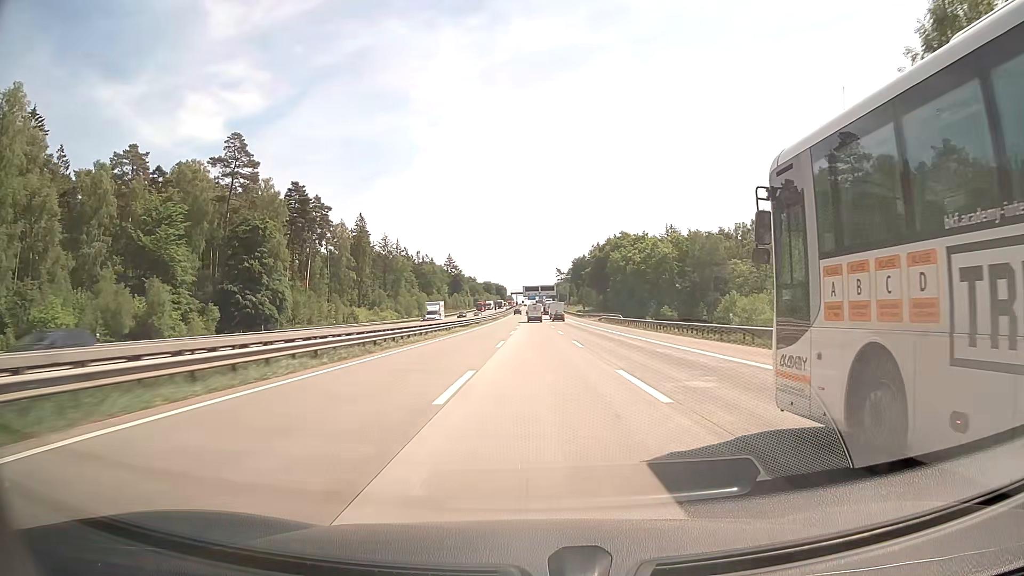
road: motorway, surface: concrete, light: Day
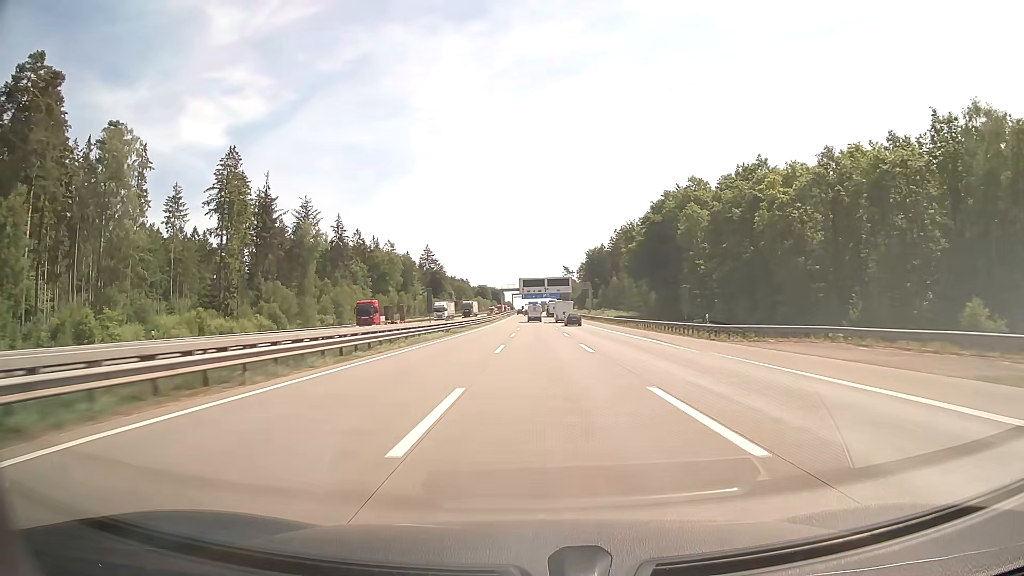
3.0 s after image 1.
(-0.1, +94.0) m; 0°
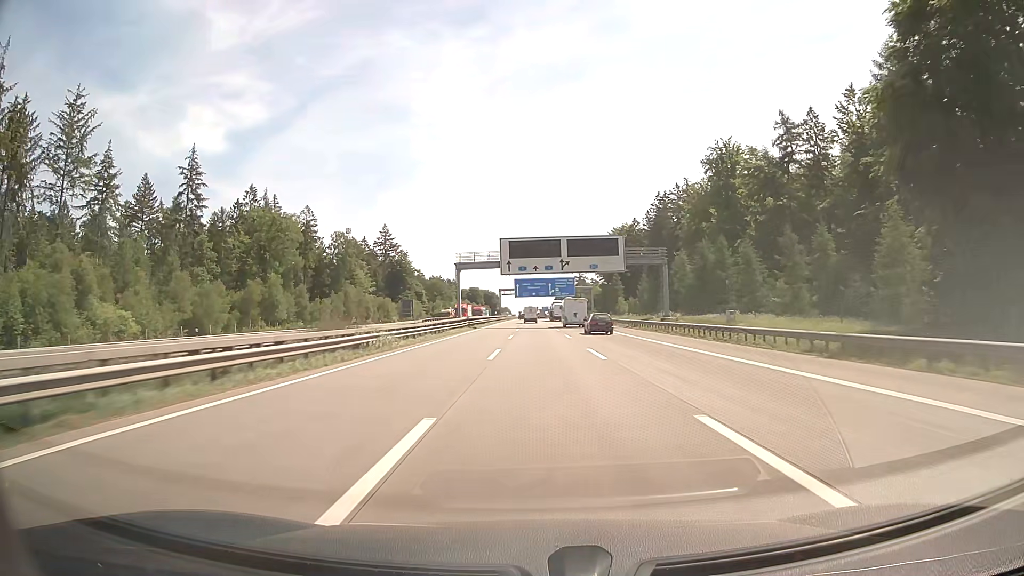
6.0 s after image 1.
(+0.1, +94.0) m; 0°
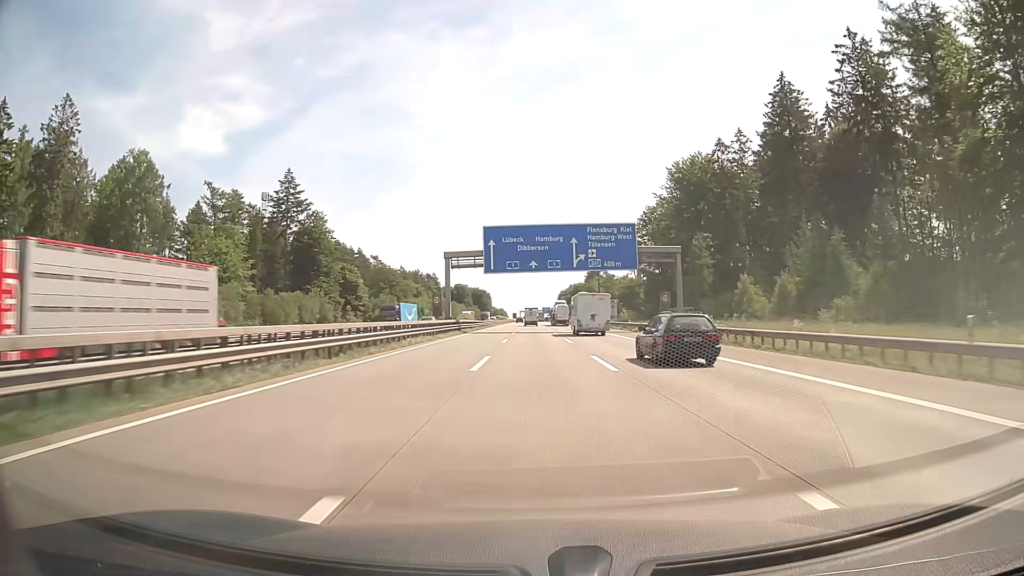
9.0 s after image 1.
(+0.4, +94.1) m; 0°
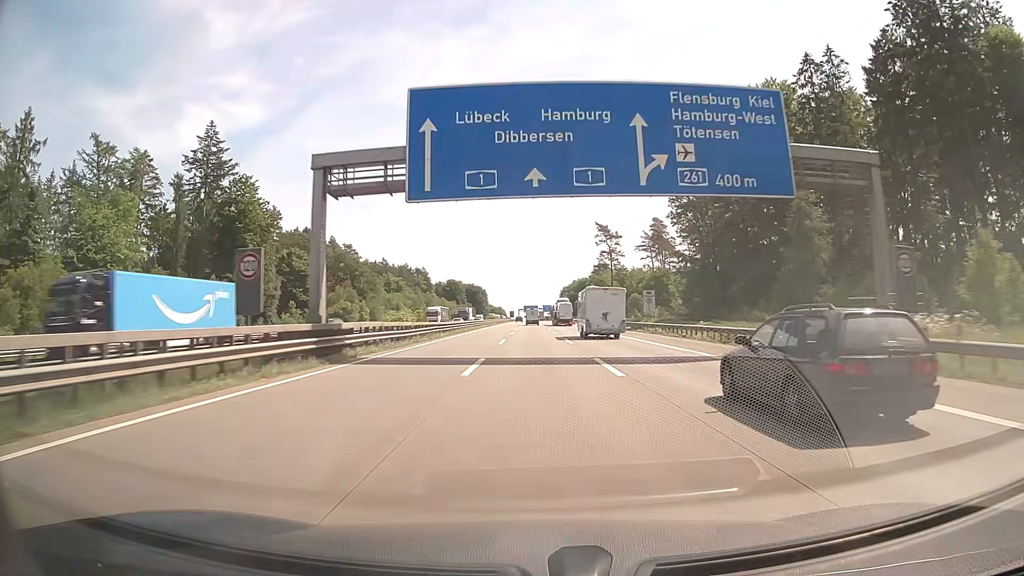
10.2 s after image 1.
(+0.1, +37.7) m; 0°
